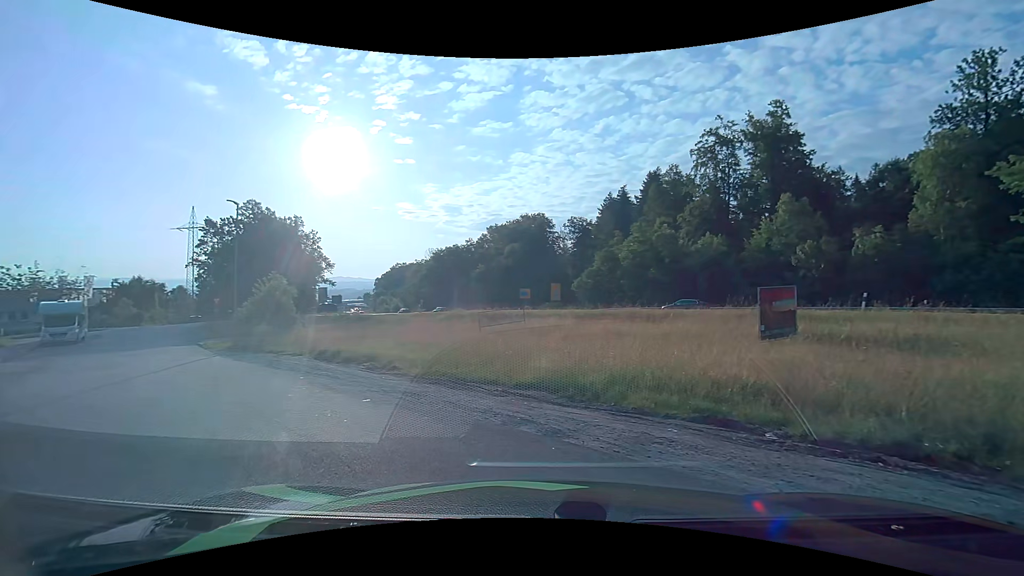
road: residential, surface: asphalt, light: Day
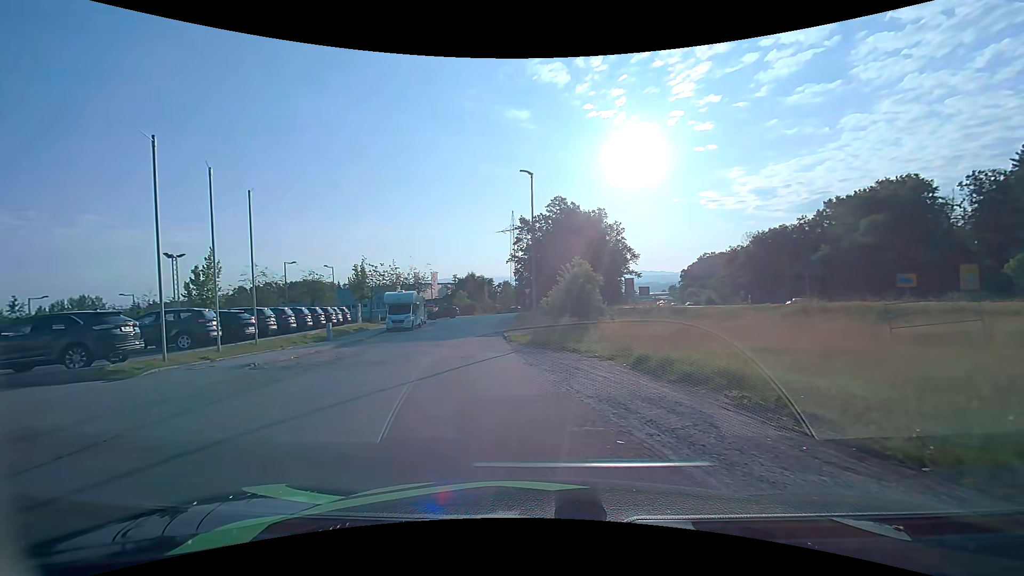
(-2.4, +7.7) m; -32°
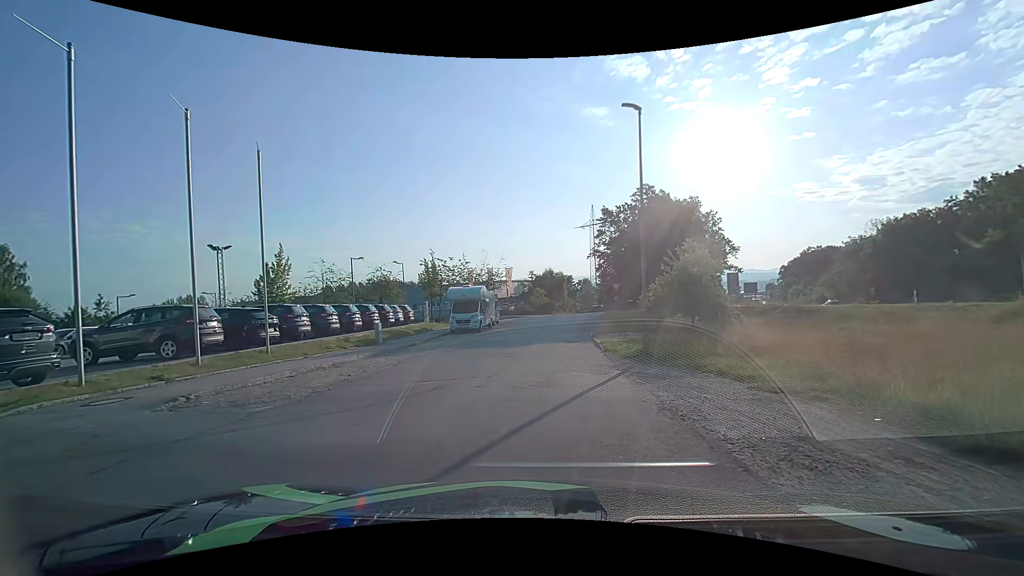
(-0.8, +6.9) m; -10°
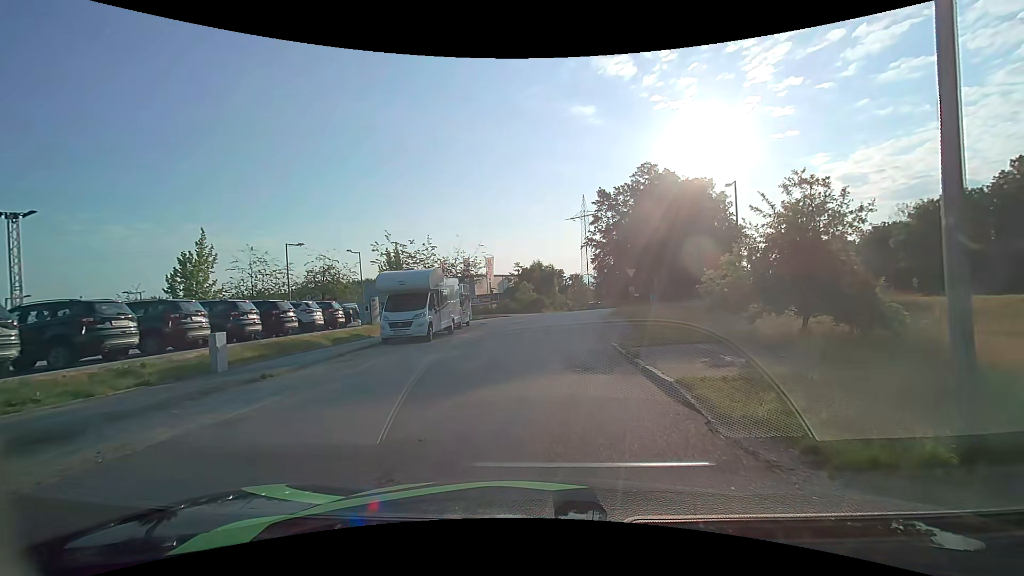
(+0.2, +12.3) m; 0°
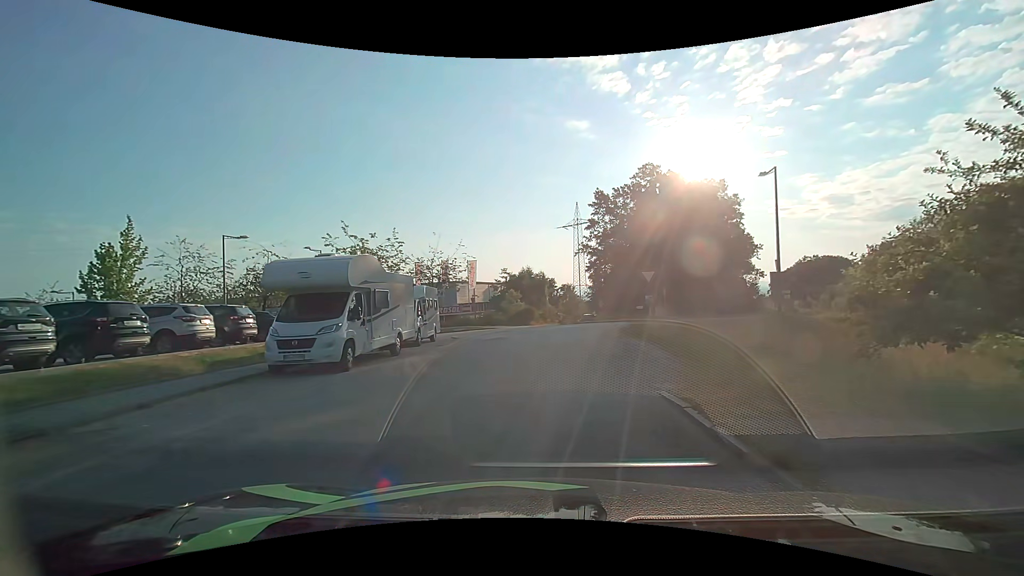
(+0.2, +7.8) m; +2°
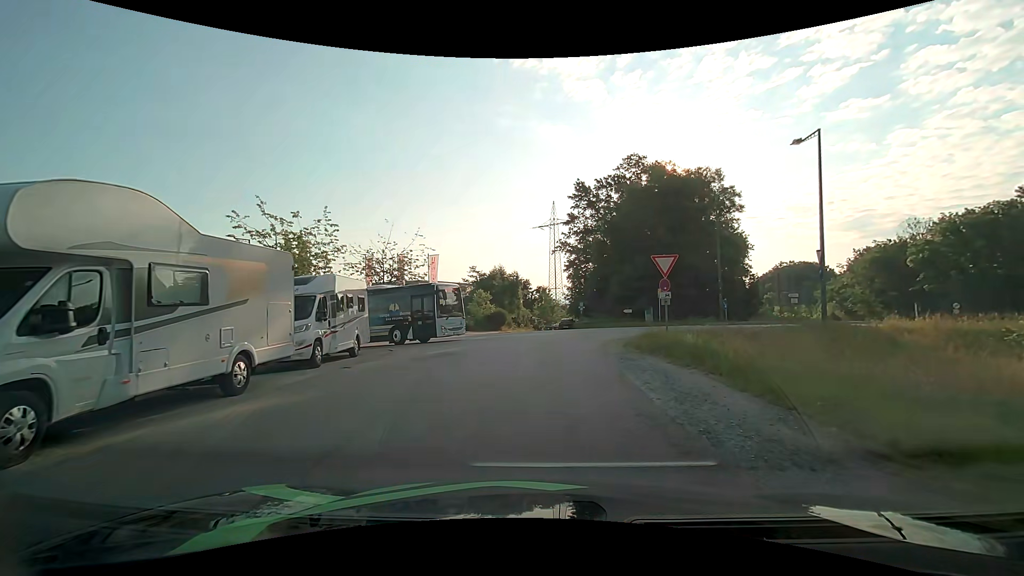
(+0.1, +7.5) m; +3°
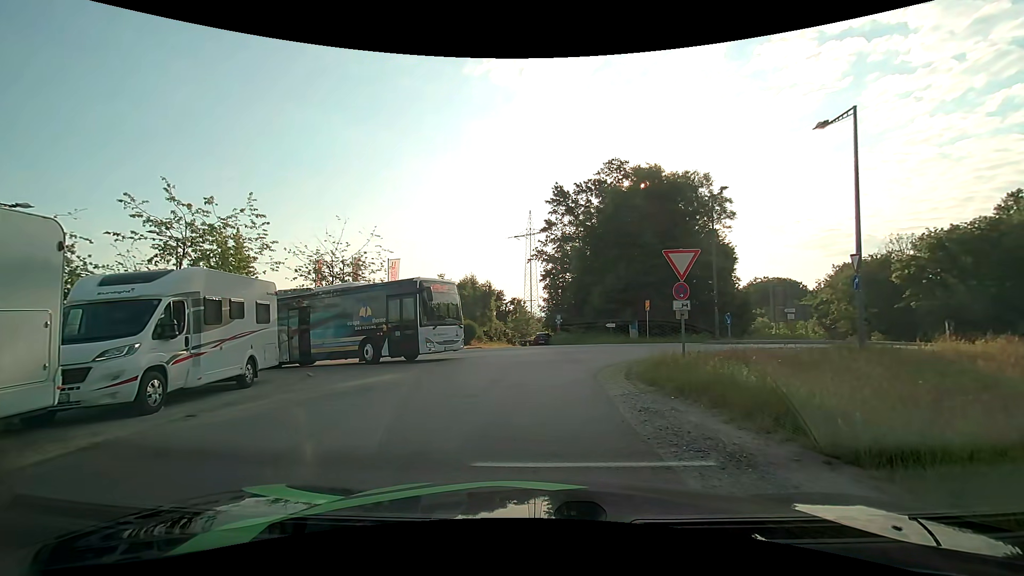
(+0.1, +4.5) m; +1°
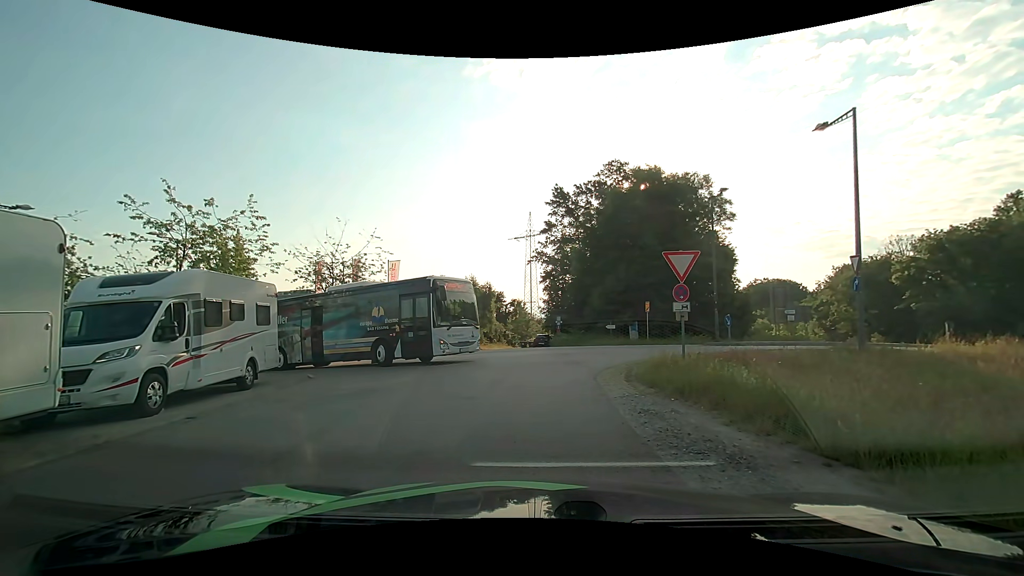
(0.0, 0.0) m; 0°
(0, +10) (-1, +20) (-6, +28) (-15, +32) (-25, +34) (-35, +35) (-45, +37) (-55, +38) (-65, +40) (-75, +42) m
